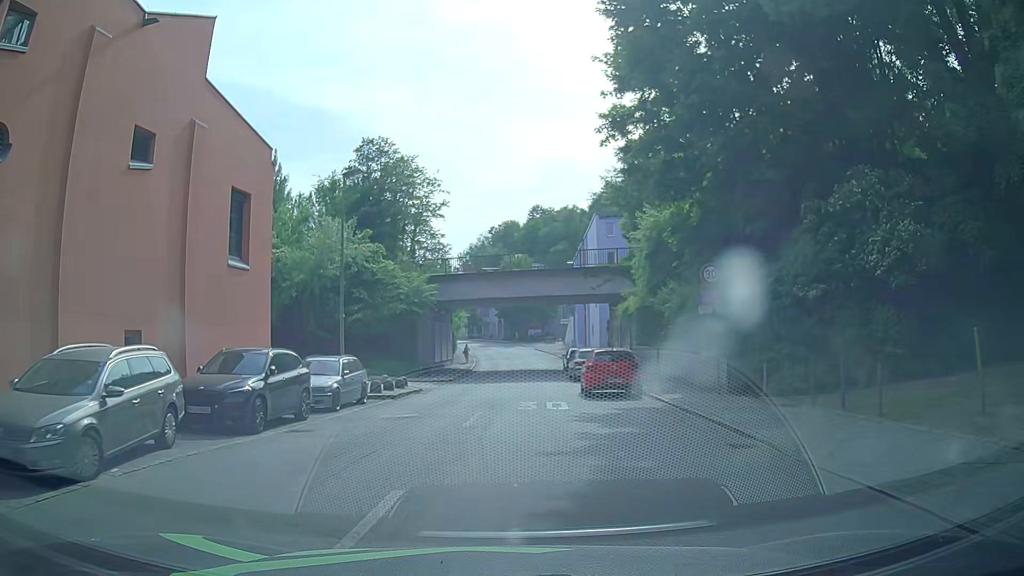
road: tertiary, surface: asphalt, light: Day
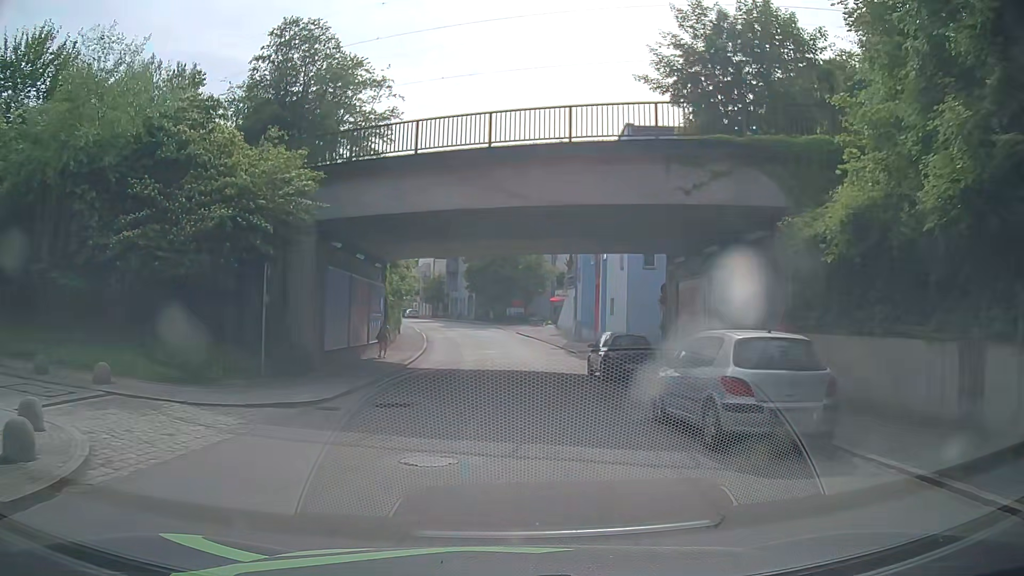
(-0.4, +23.1) m; +2°
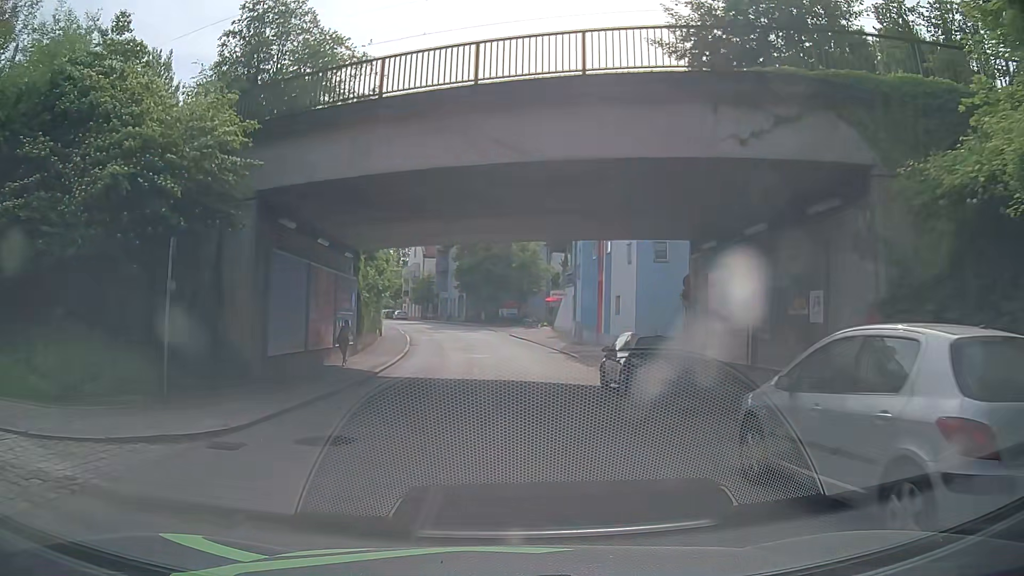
(0.0, +4.6) m; 0°
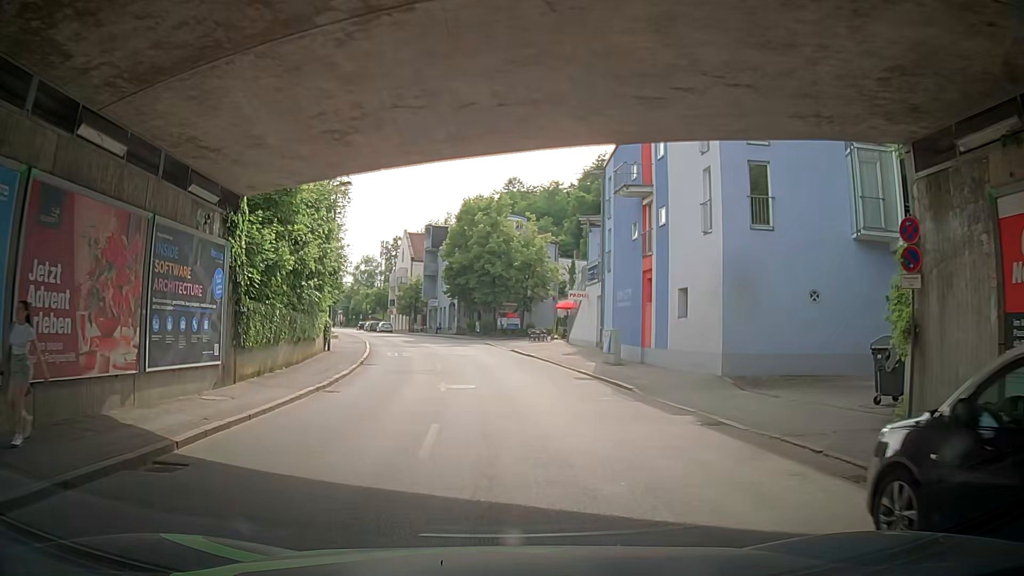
(+0.1, +13.6) m; -2°
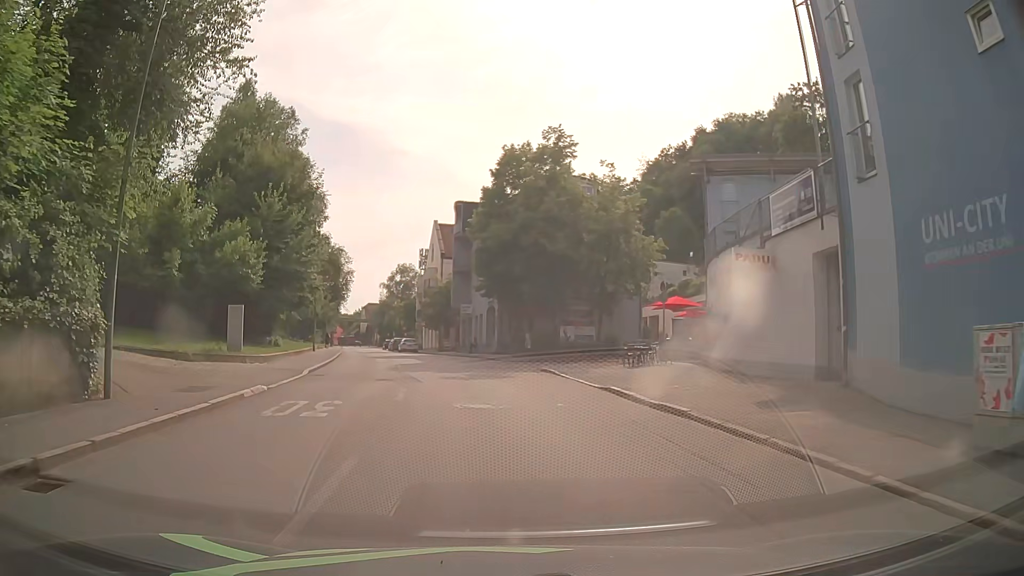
(+0.2, +21.8) m; -2°
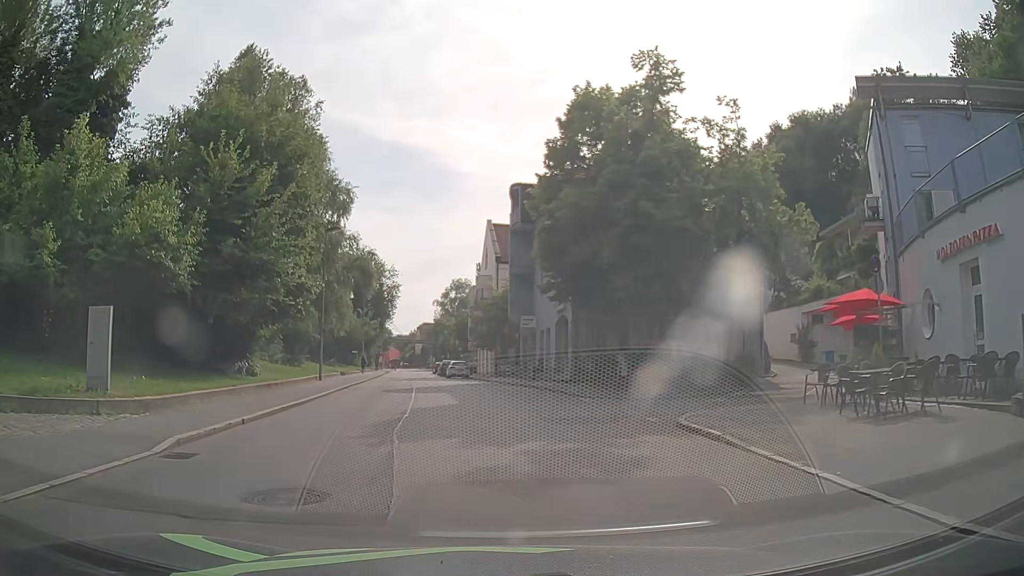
(-0.5, +12.7) m; -4°
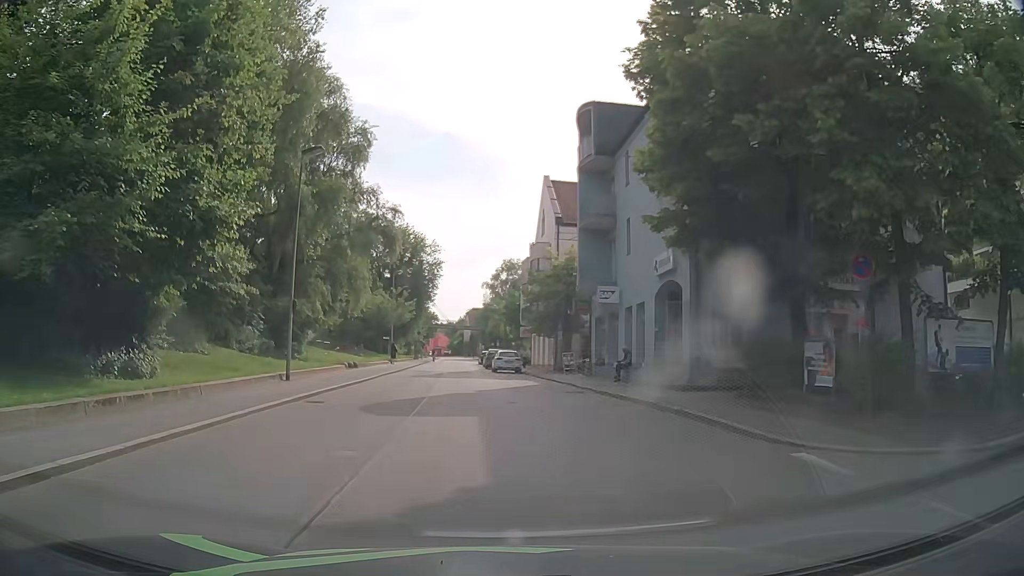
(-0.7, +12.7) m; -5°
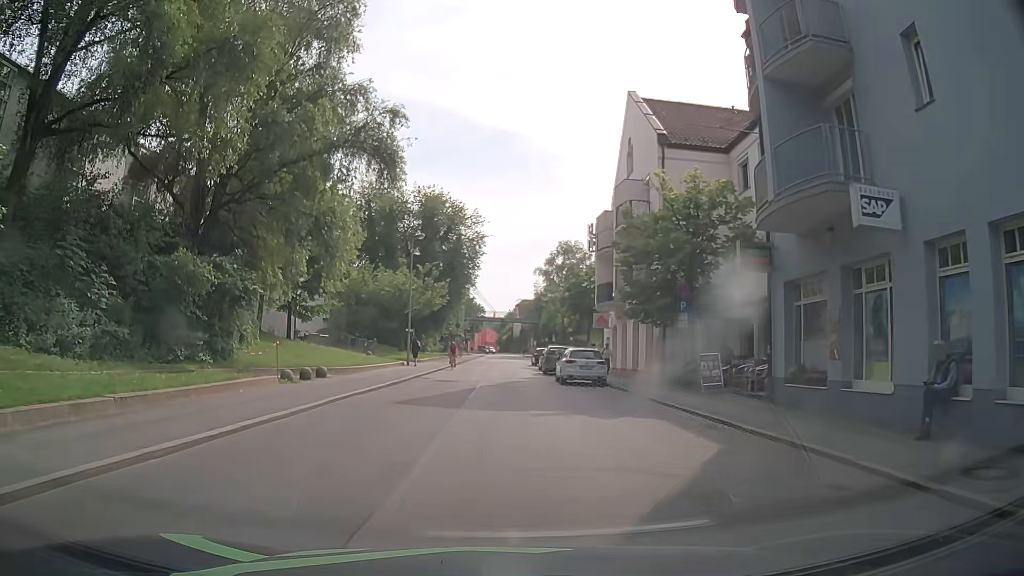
(-0.8, +17.6) m; -4°
(0, +10) (0, +20) (0, +30) (0, +40) (0, +50) (0, +60) (+1, +70) (+1, +80) (+2, +90) (+2, +100) m
